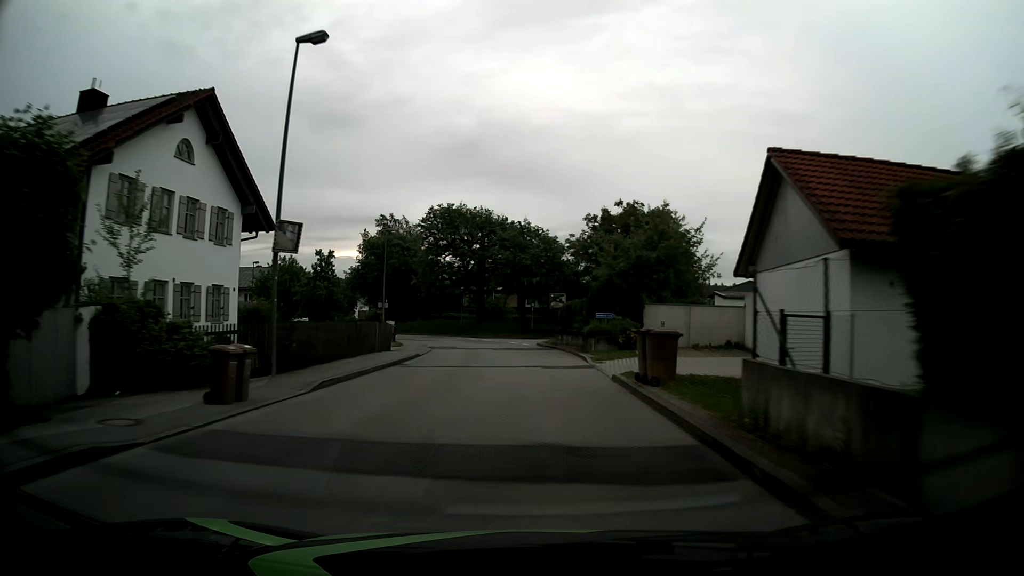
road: unclassified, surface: asphalt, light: Day
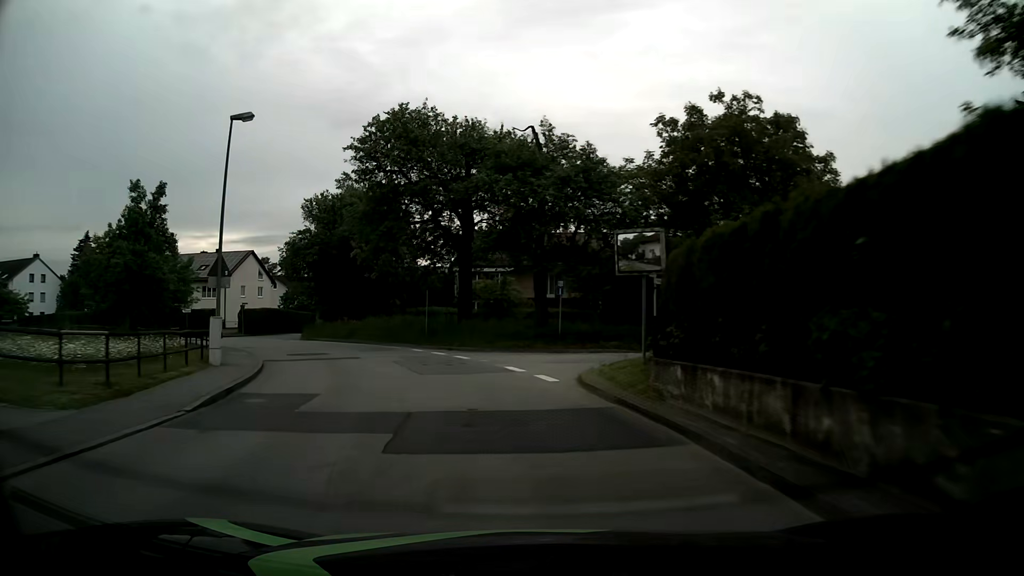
(-0.2, +28.0) m; -2°
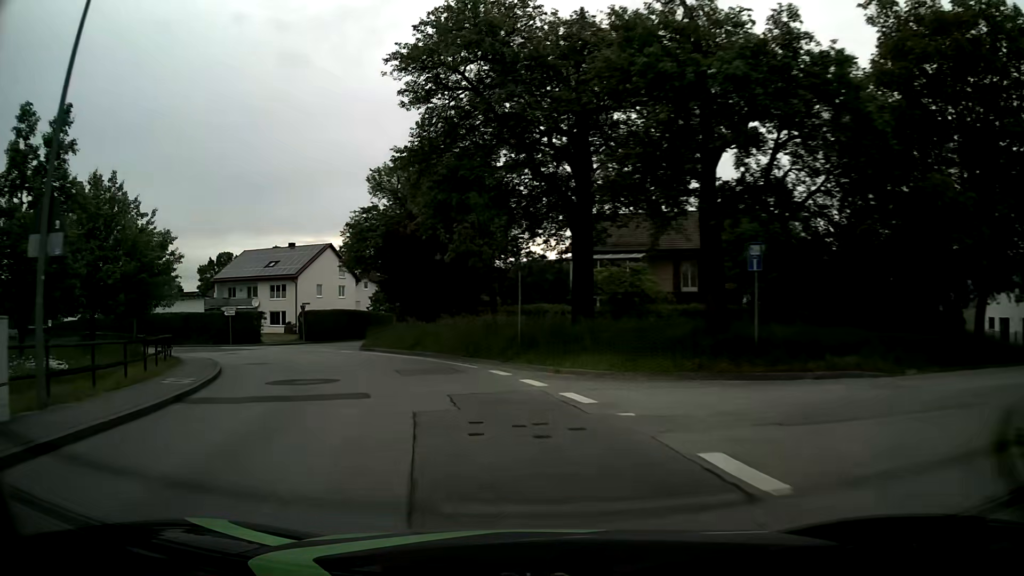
(-0.9, +12.9) m; -10°
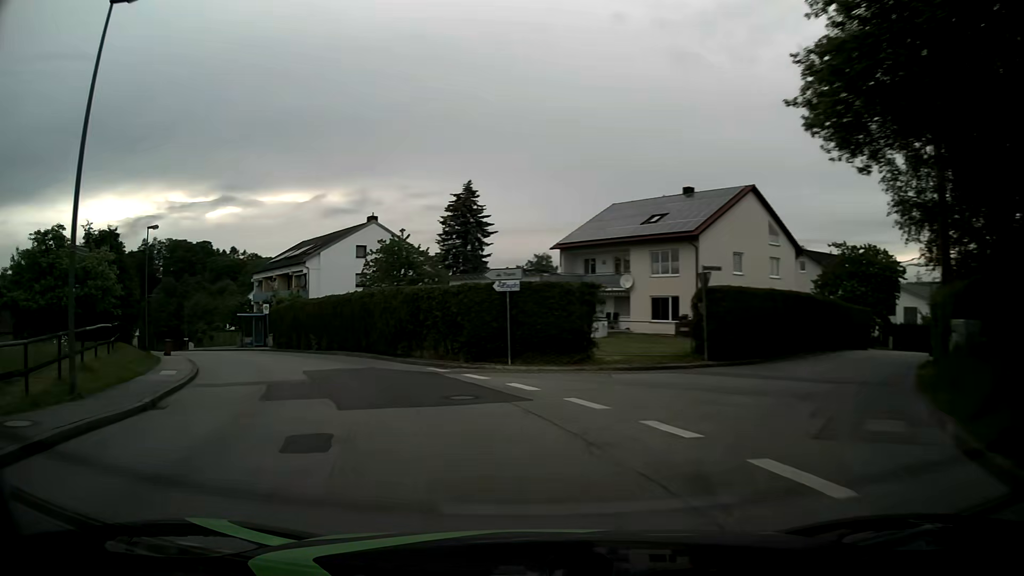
(-9.0, +29.2) m; -35°
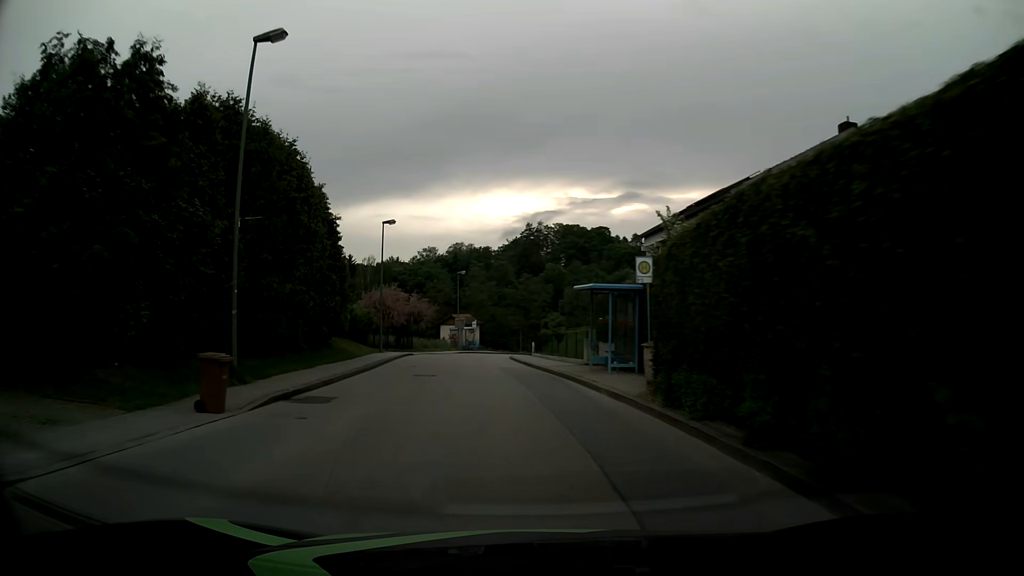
(-10.4, +29.0) m; -35°
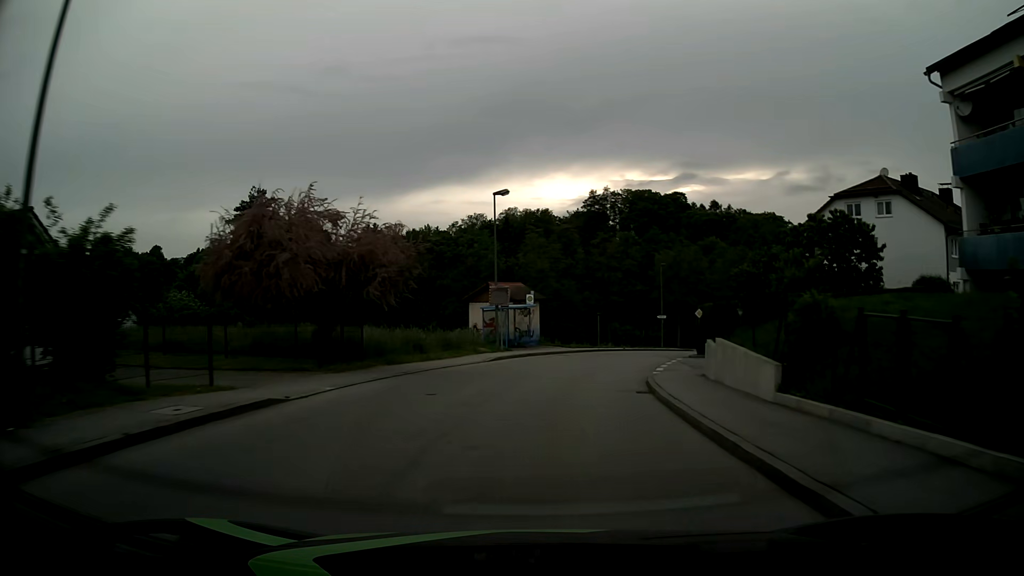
(-2.8, +34.4) m; -5°
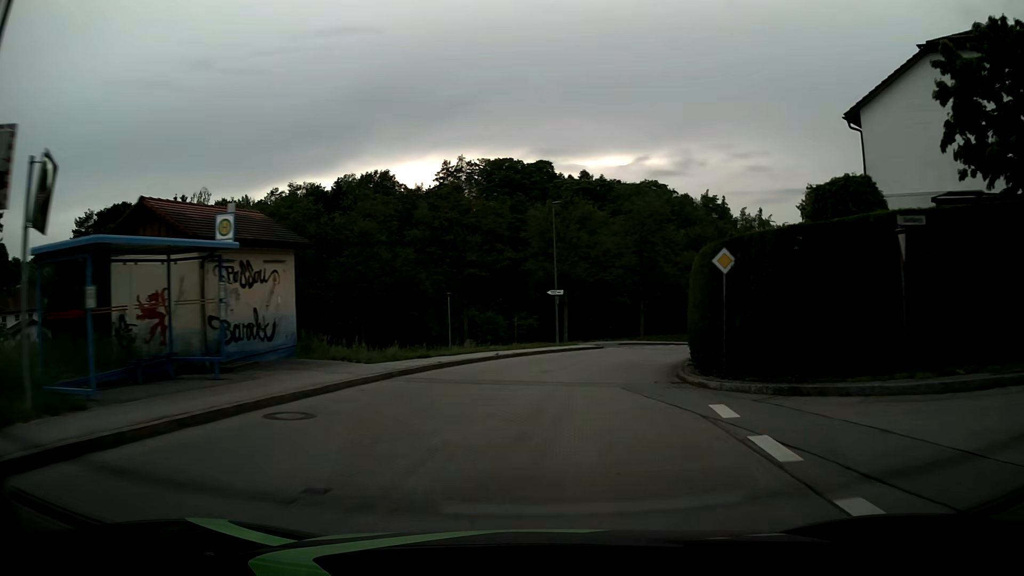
(+2.6, +26.8) m; +13°
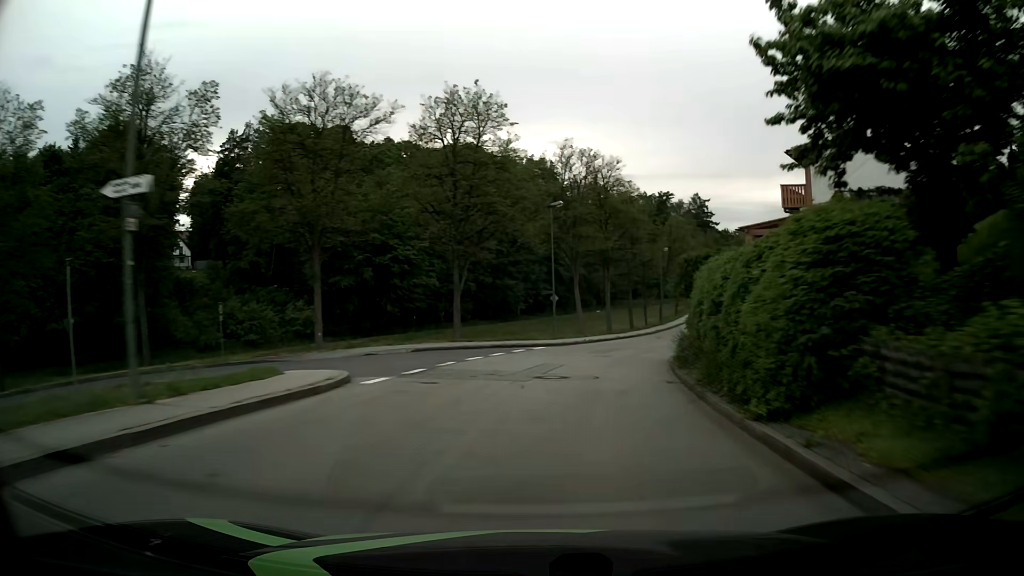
(+3.6, +28.1) m; +16°
(0, +10) (+1, +20) (-7, +26) (-17, +26) (-26, +22) (-35, +18) (-44, +14) (-54, +12) (-64, +11) (-74, +9) m
